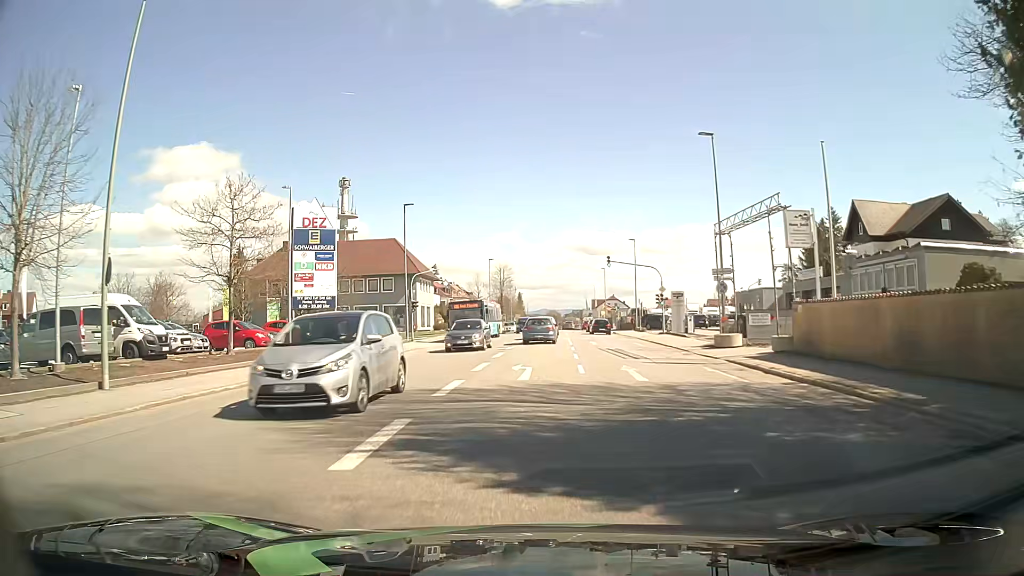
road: tertiary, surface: asphalt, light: Day
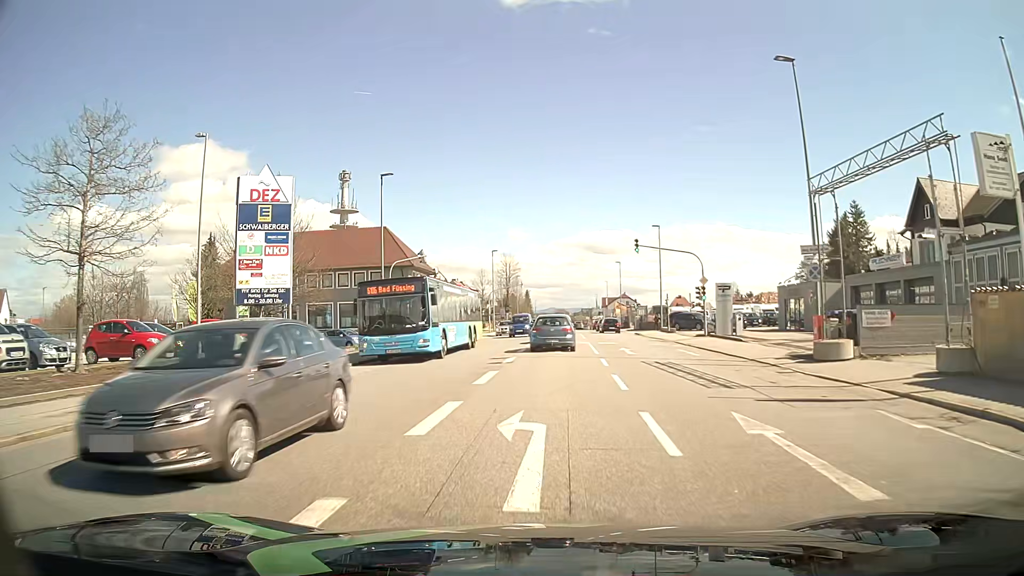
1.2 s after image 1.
(-0.1, +10.2) m; -1°
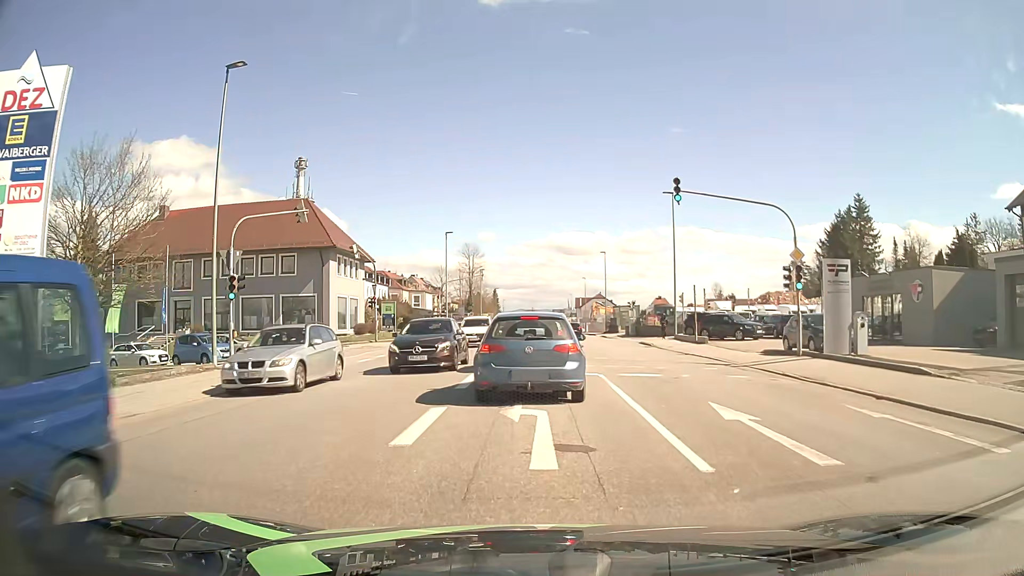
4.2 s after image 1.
(+0.5, +18.3) m; +3°
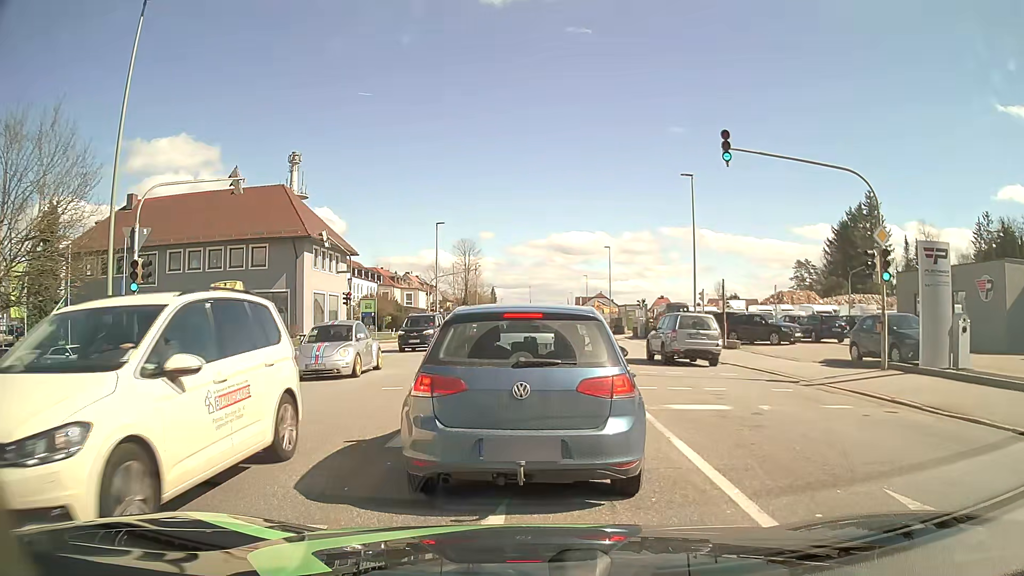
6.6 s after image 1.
(0.0, +5.6) m; 0°
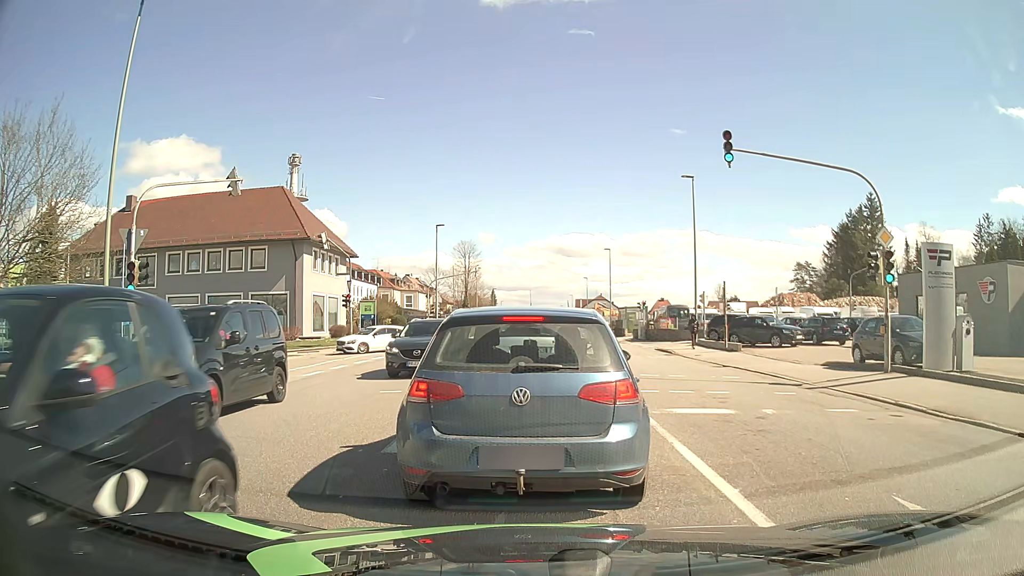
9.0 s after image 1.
(0.0, +0.2) m; 0°
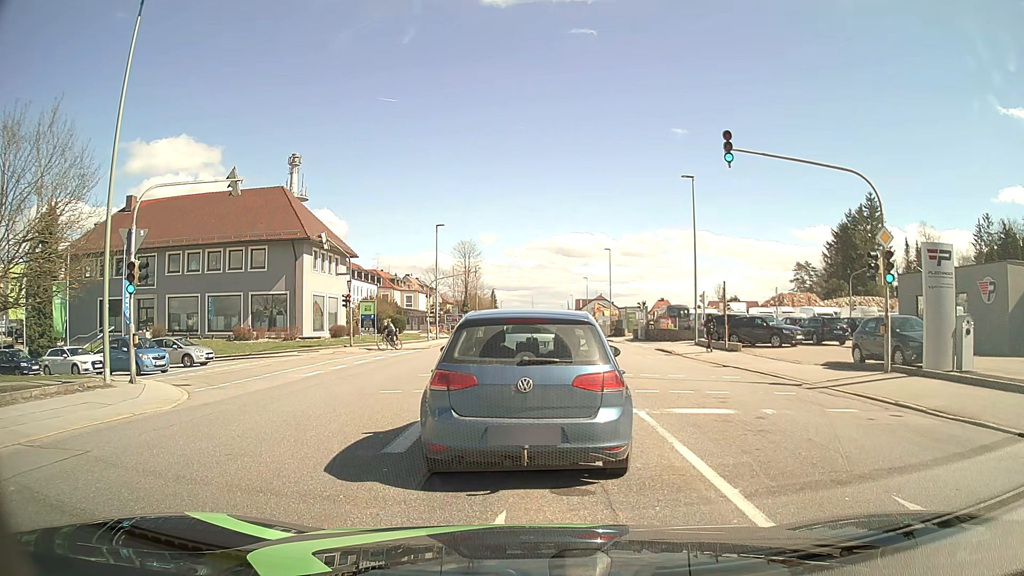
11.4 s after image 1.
(0.0, 0.0) m; 0°
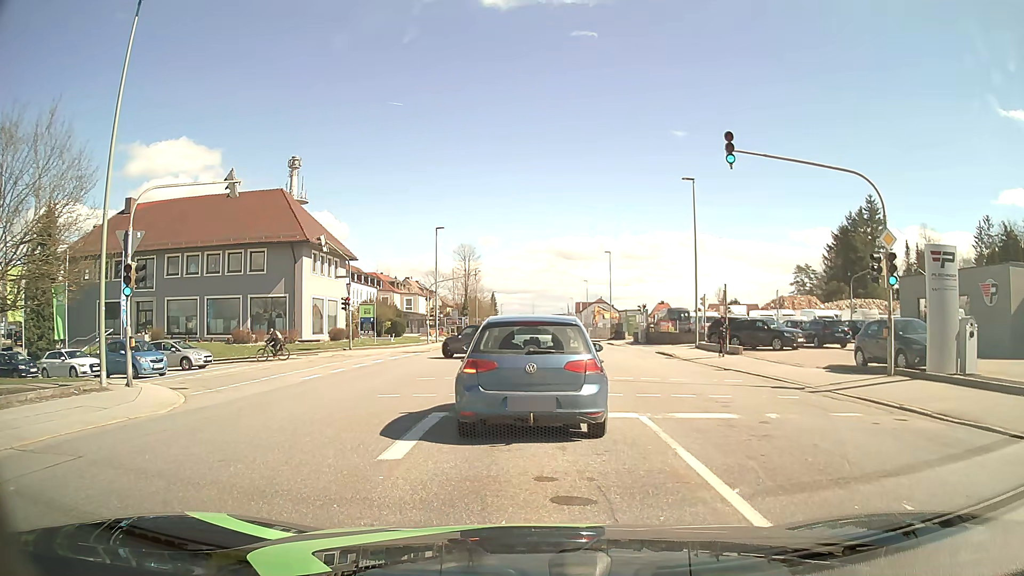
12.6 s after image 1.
(0.0, +0.2) m; 0°
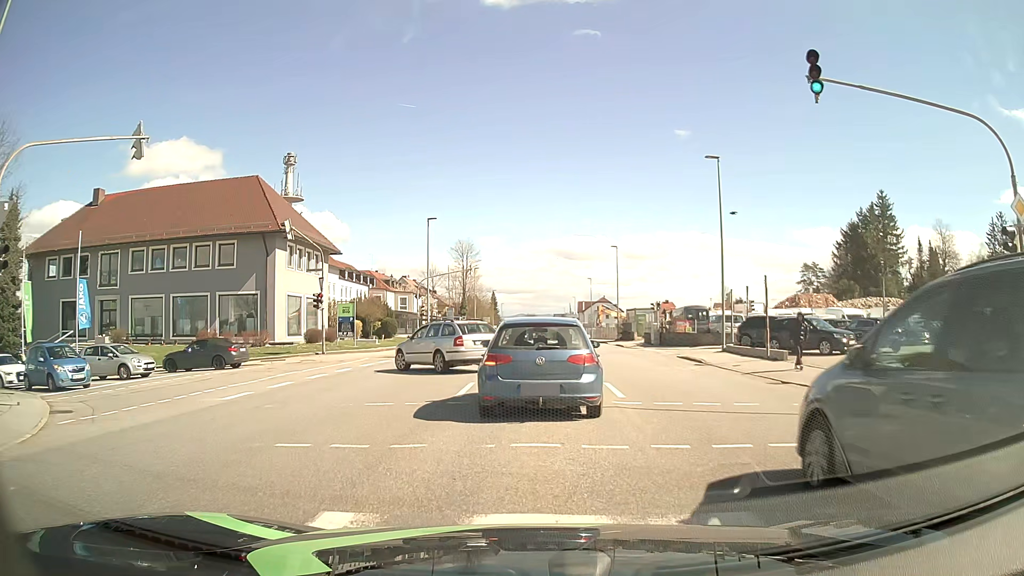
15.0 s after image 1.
(0.0, +5.9) m; 0°
